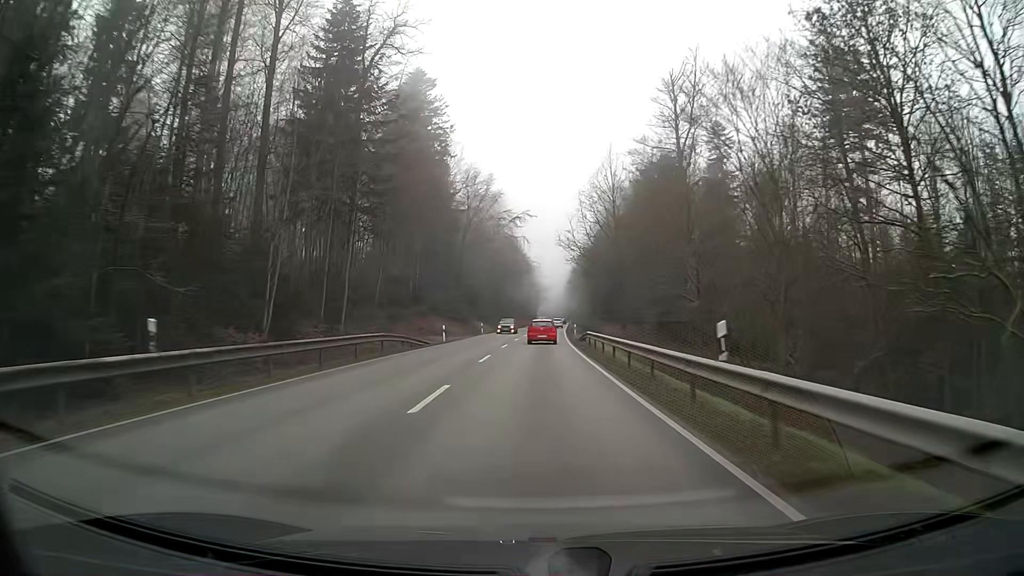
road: secondary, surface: asphalt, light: Day
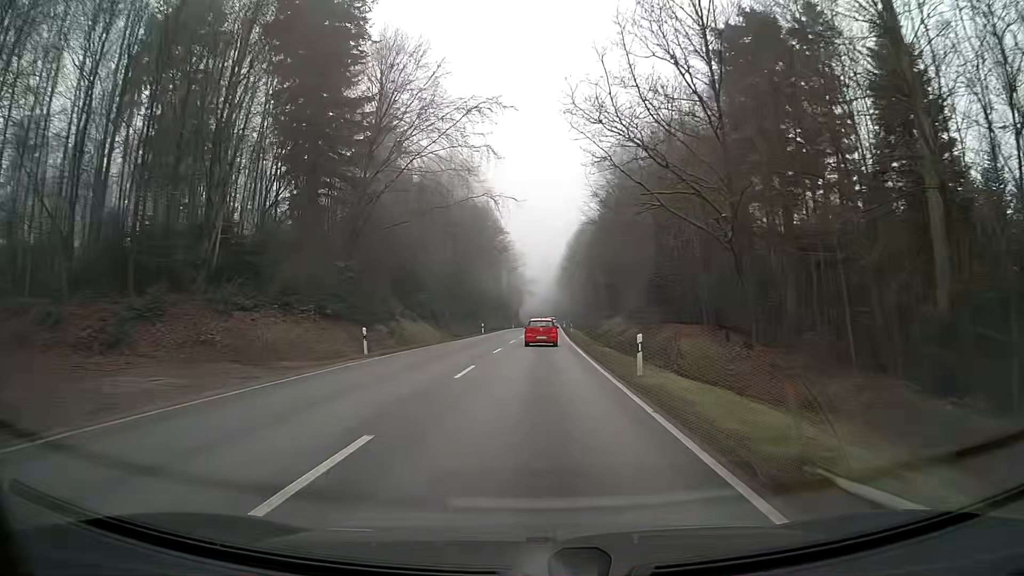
(+0.4, +42.0) m; +1°
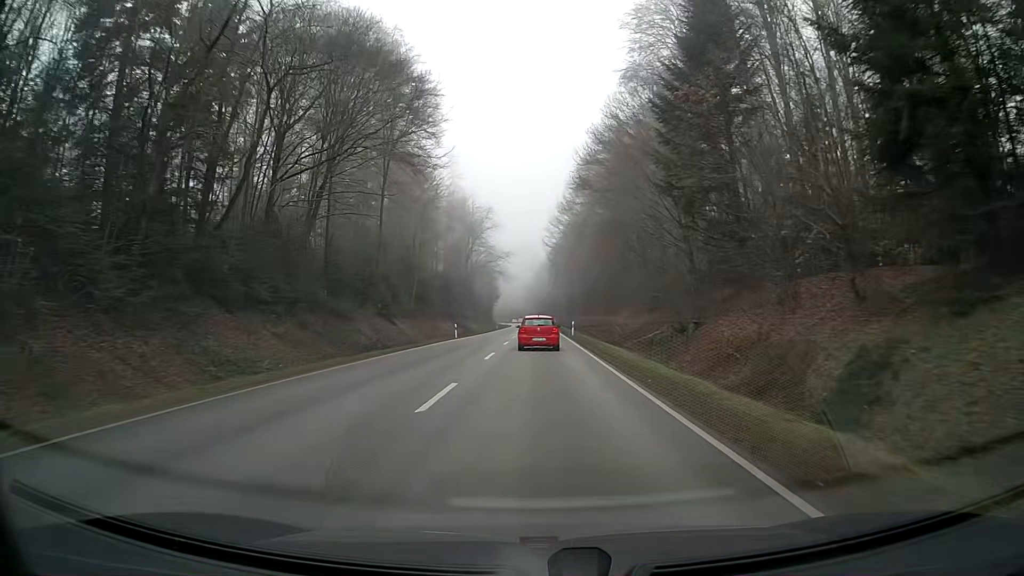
(+0.9, +65.7) m; +1°
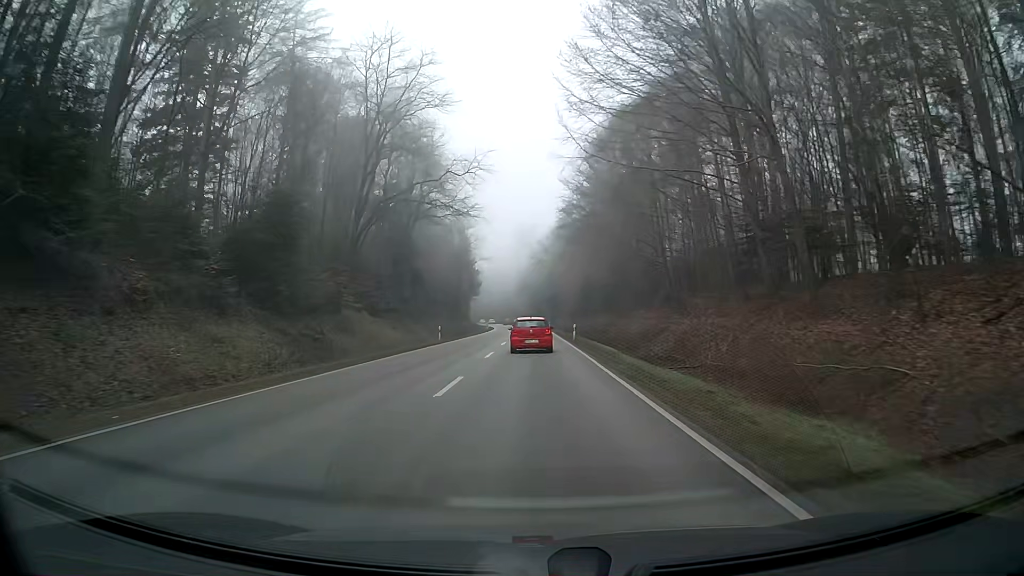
(+0.4, +57.4) m; +1°
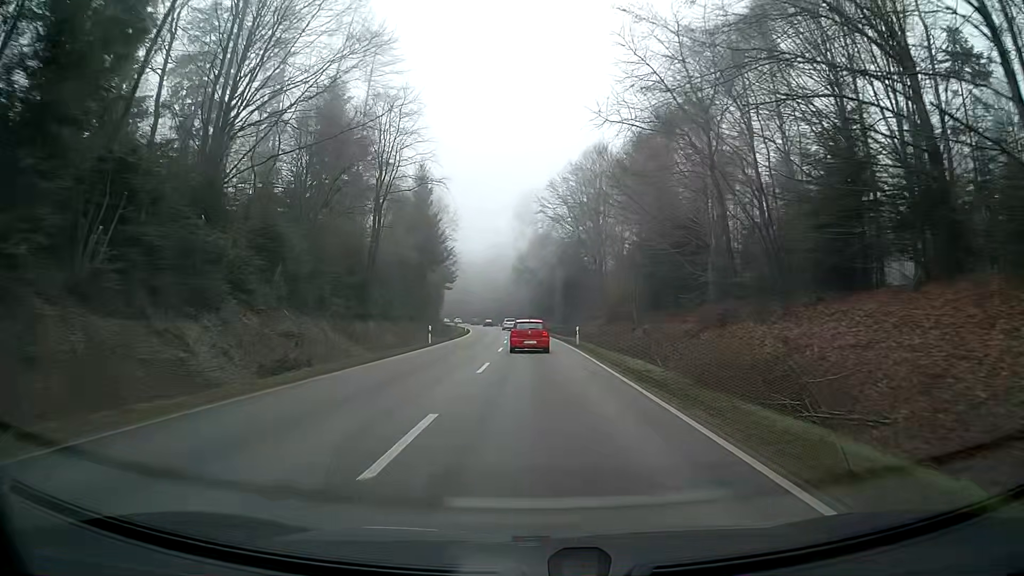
(-0.2, +54.2) m; 0°
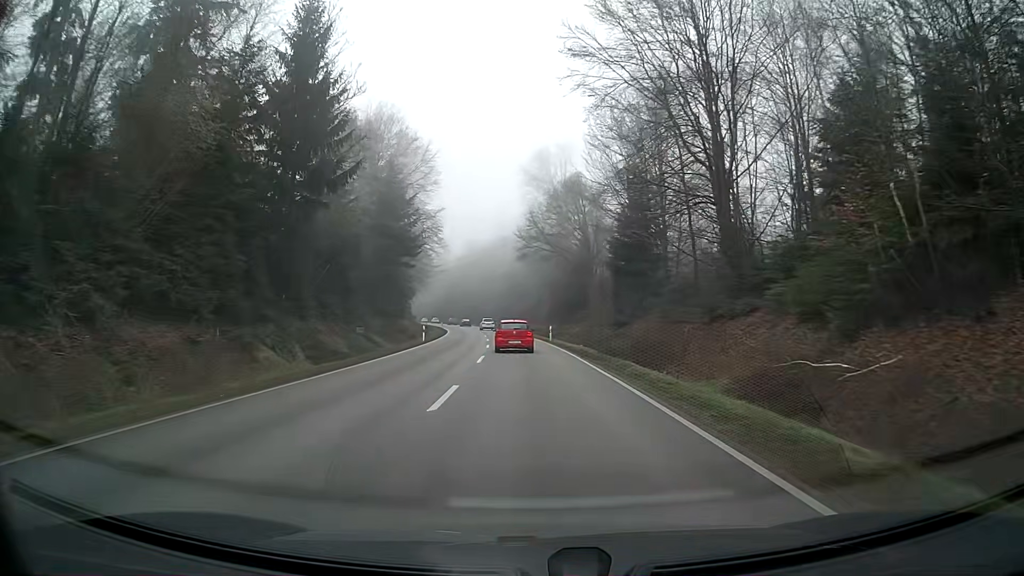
(-0.5, +43.6) m; -2°
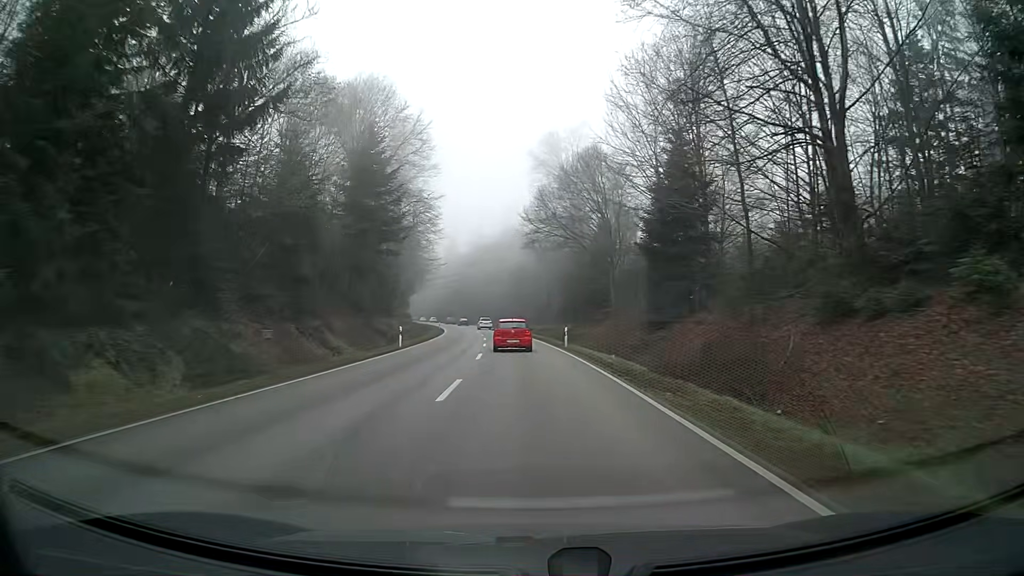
(-0.1, +10.9) m; -1°
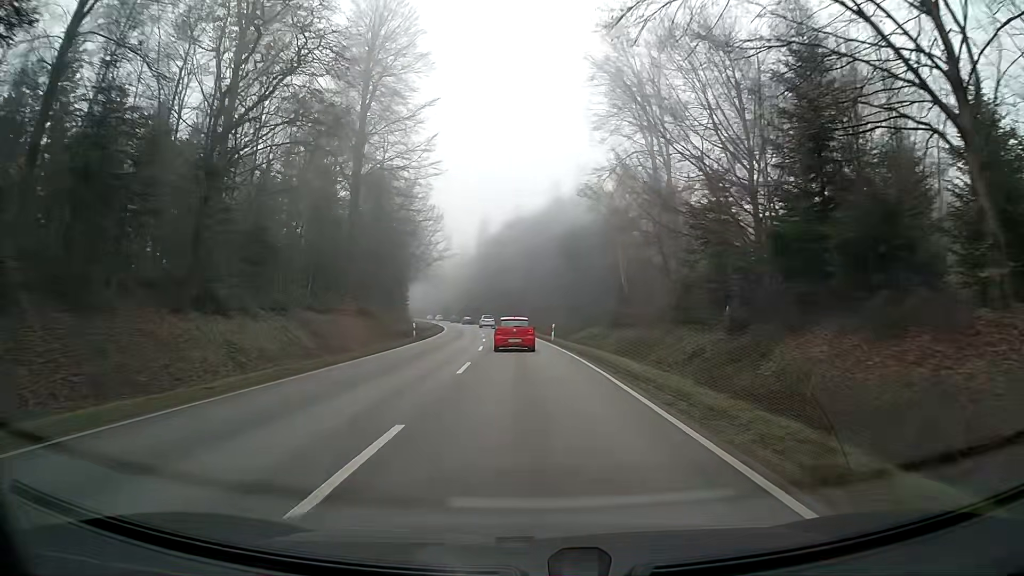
(-1.5, +42.9) m; -4°
